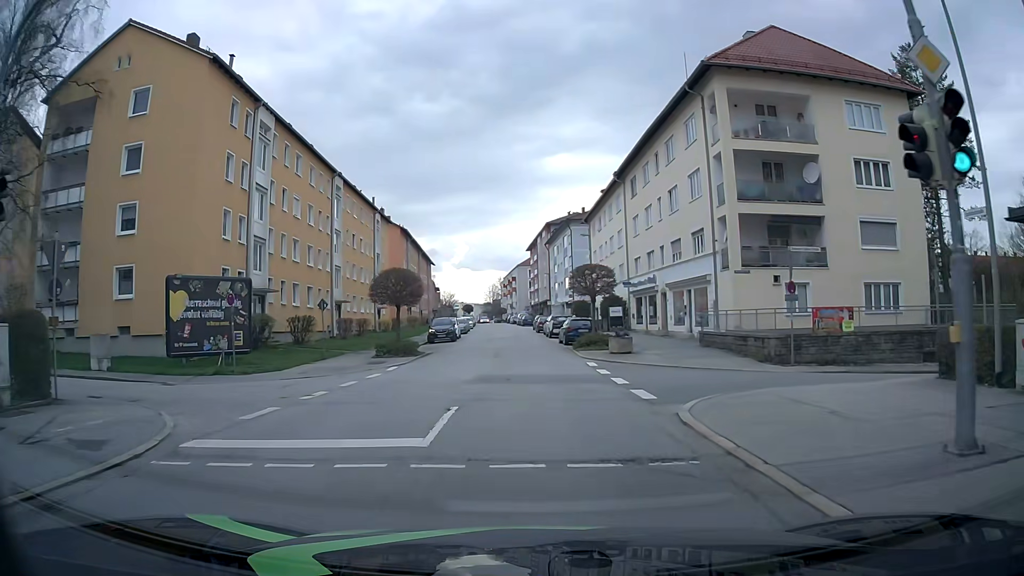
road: tertiary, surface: asphalt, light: Day
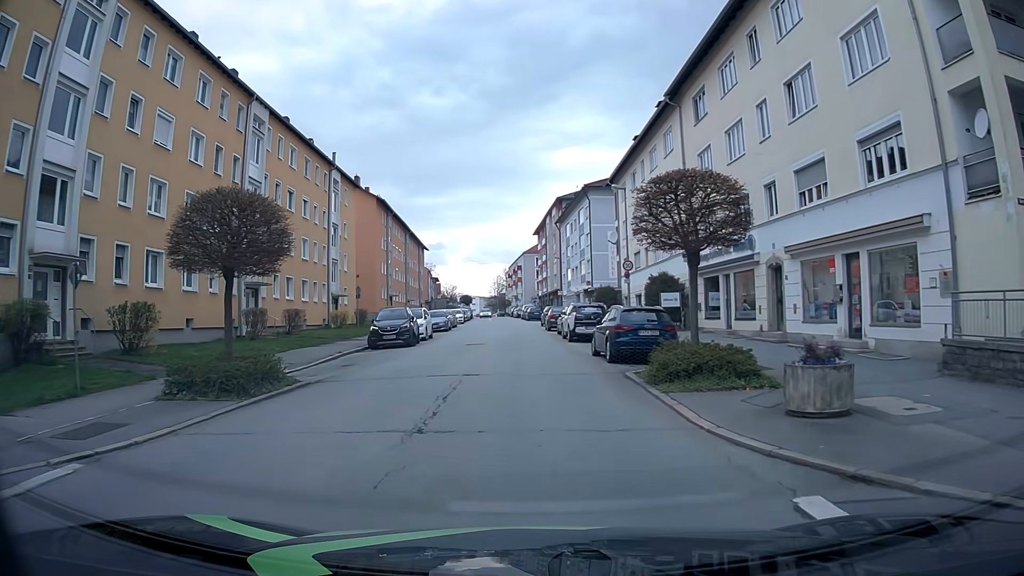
(-0.1, +17.8) m; -1°
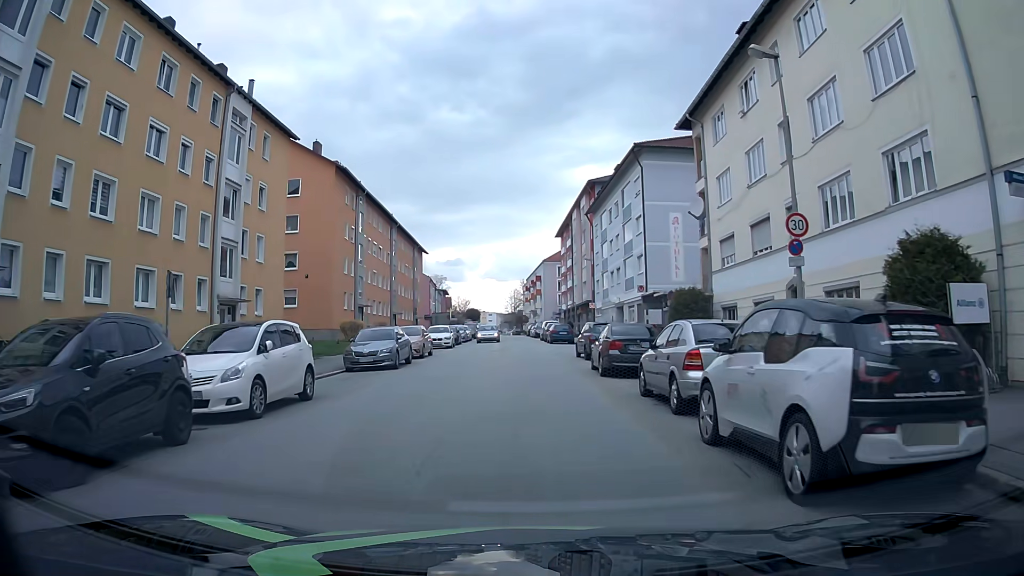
(-0.5, +22.1) m; -1°
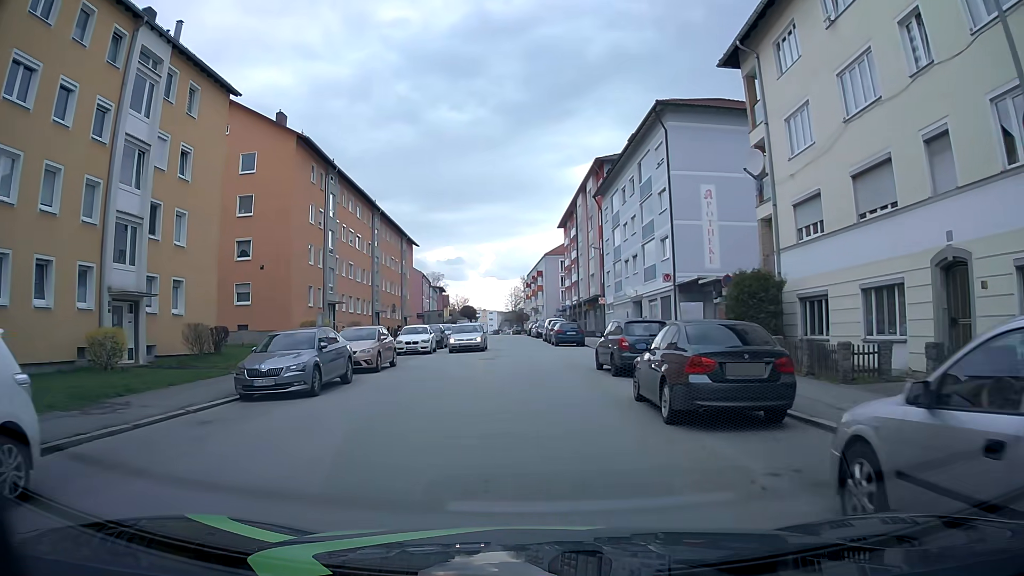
(-0.1, +8.8) m; -1°
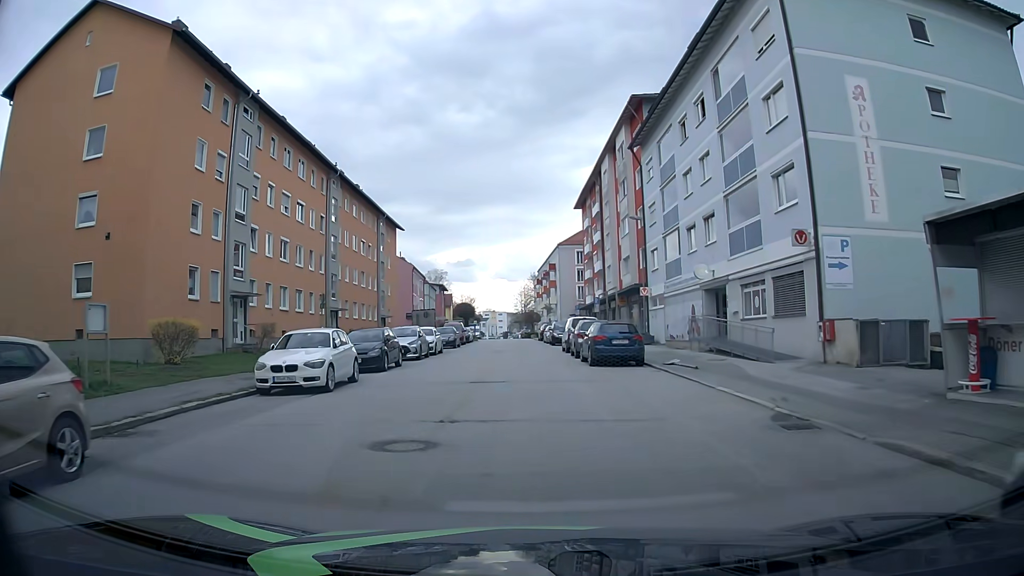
(-0.1, +17.8) m; +1°
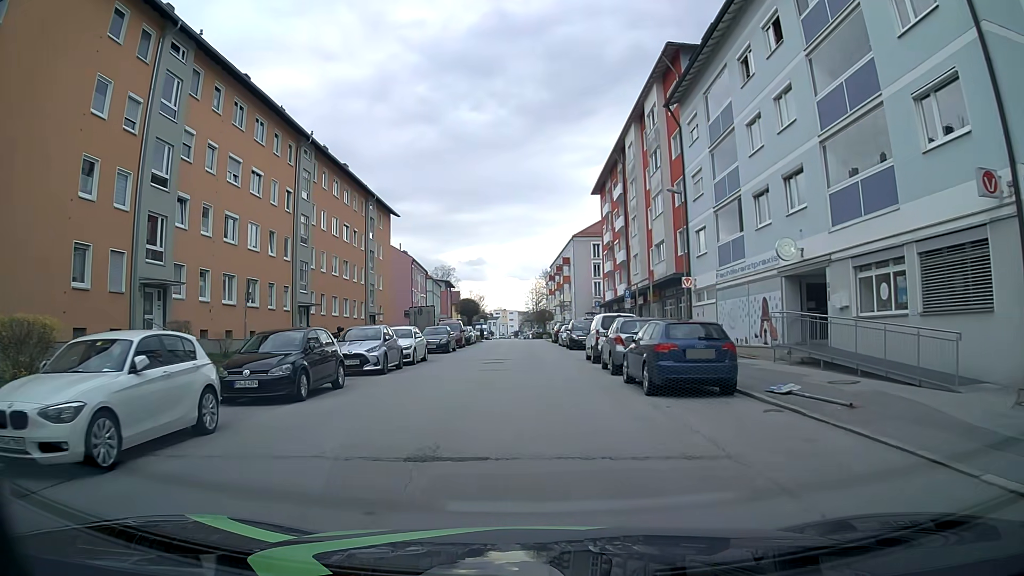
(-0.2, +8.9) m; -2°
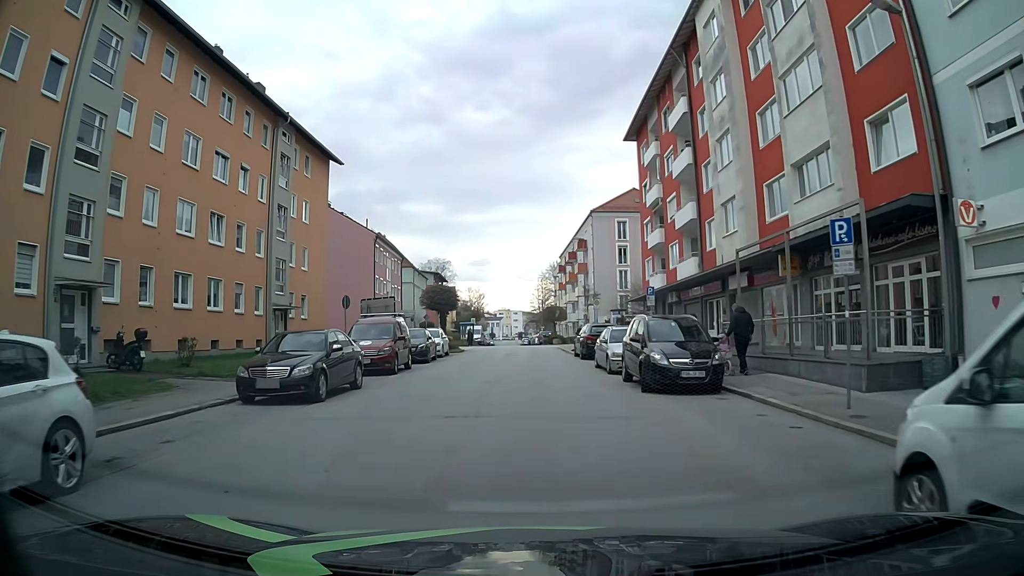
(-0.1, +22.3) m; -1°
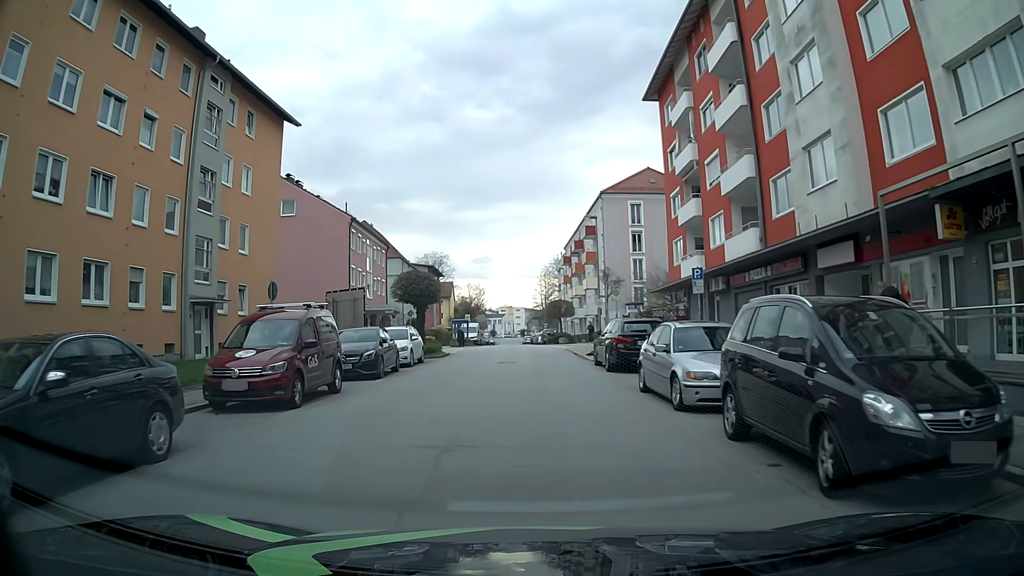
(+0.1, +9.0) m; +1°
(0, +10) (0, +20) (0, +30) (-1, +40) (-1, +50) (-1, +60) (-2, +70) (-3, +80) (-3, +90) (-4, +100) m
